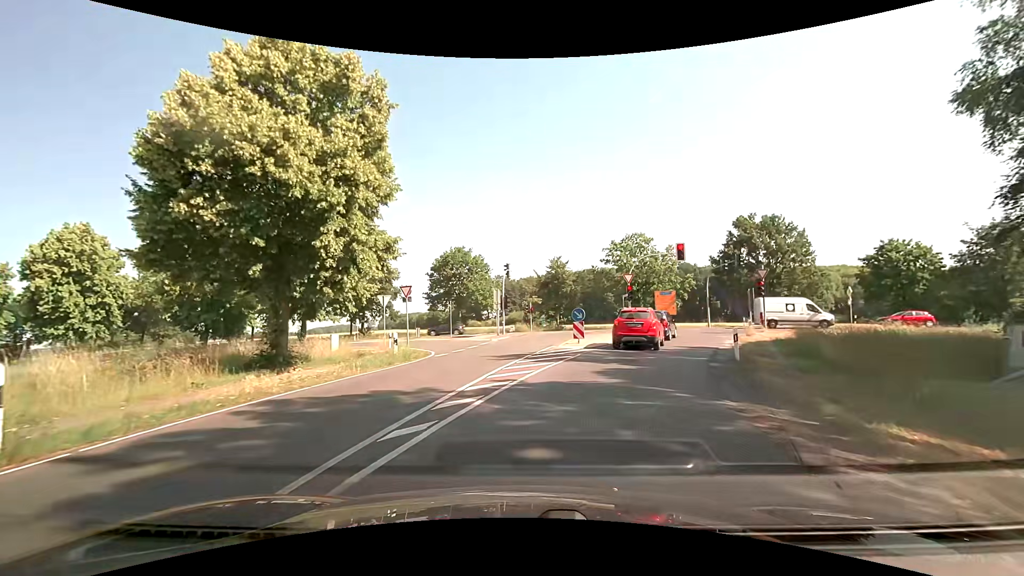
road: secondary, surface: asphalt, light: Day
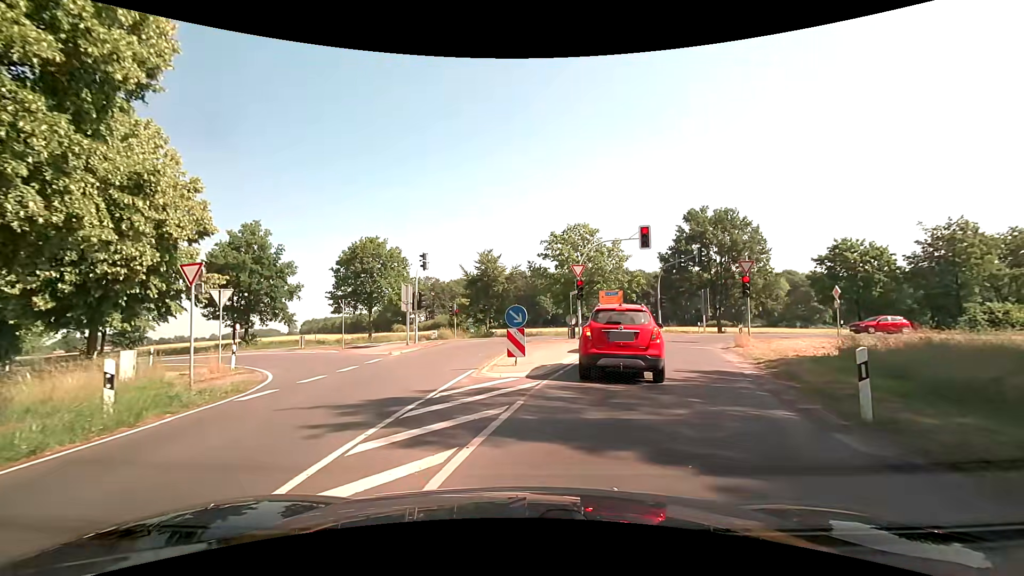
(+0.6, +9.0) m; +8°
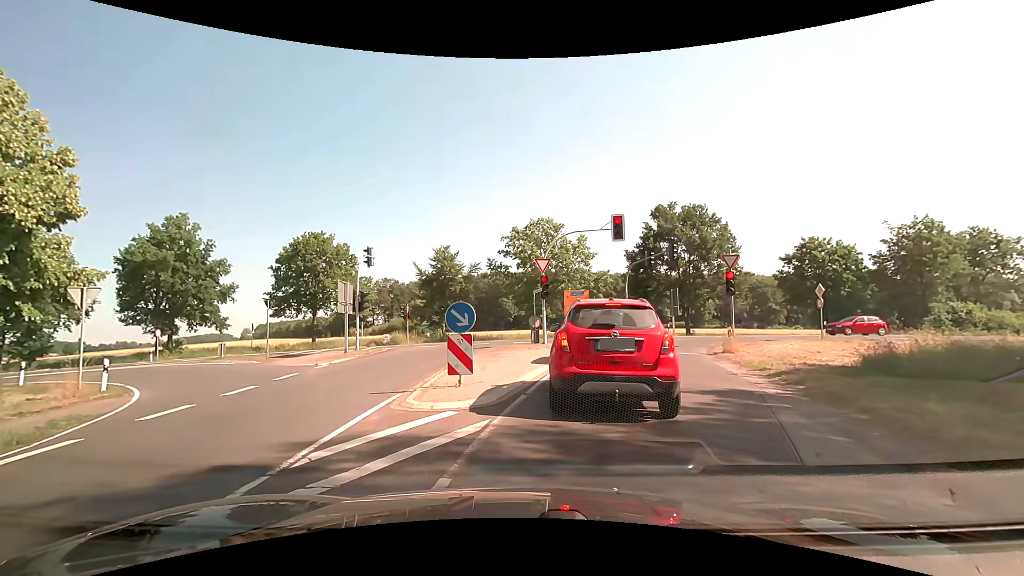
(+0.1, +3.5) m; +5°
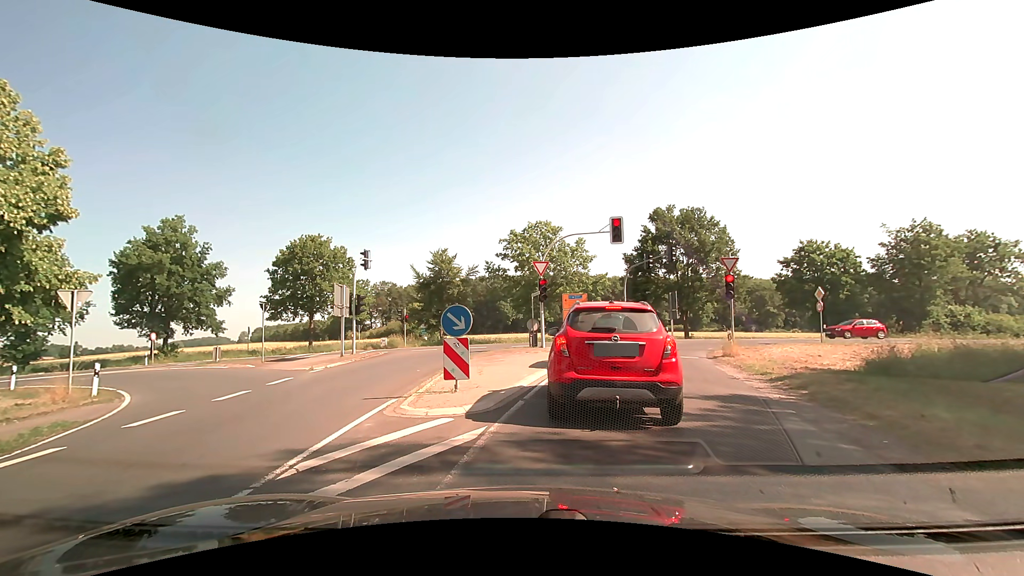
(0.0, +0.3) m; 0°
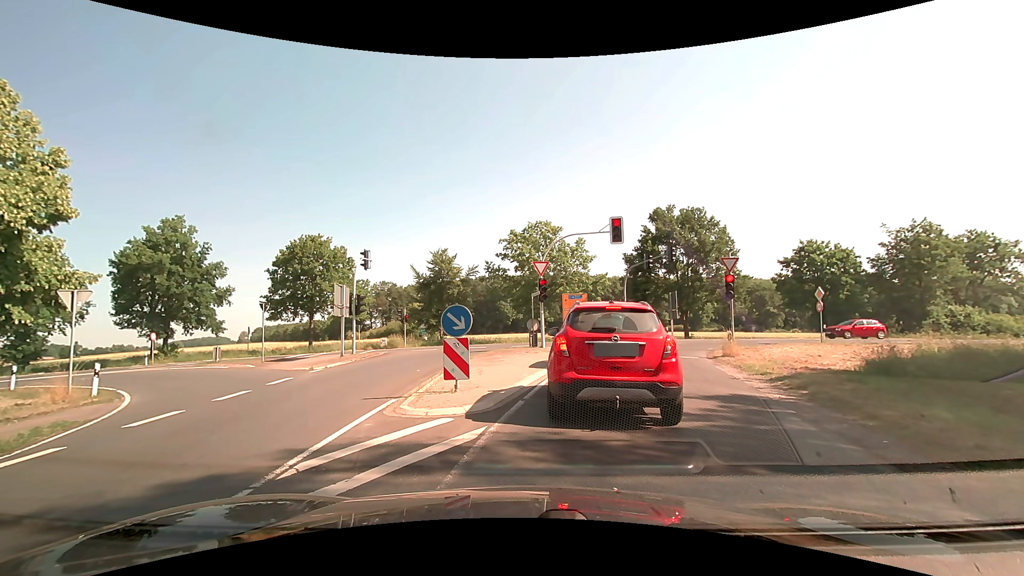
(0.0, 0.0) m; 0°
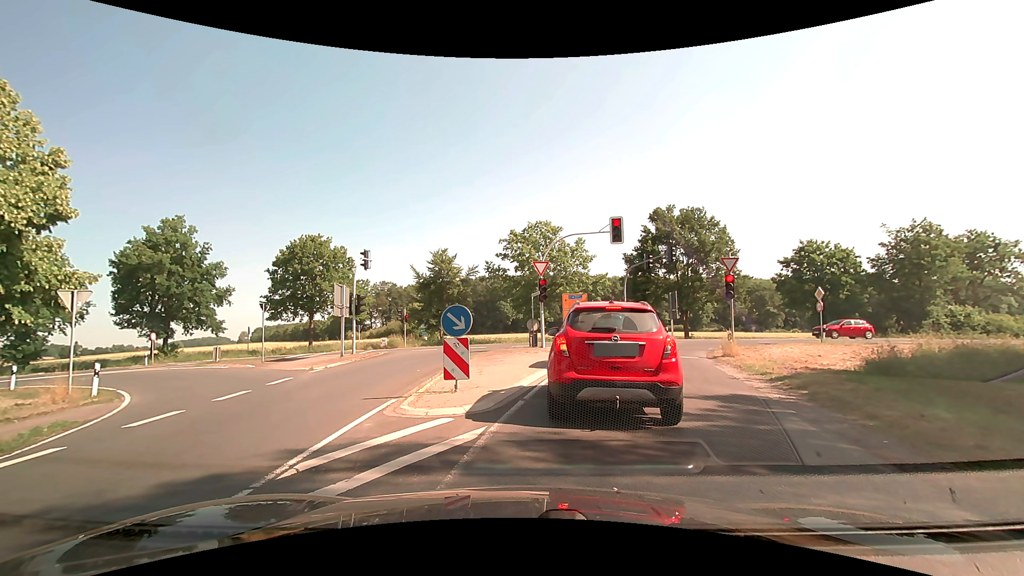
(0.0, 0.0) m; 0°
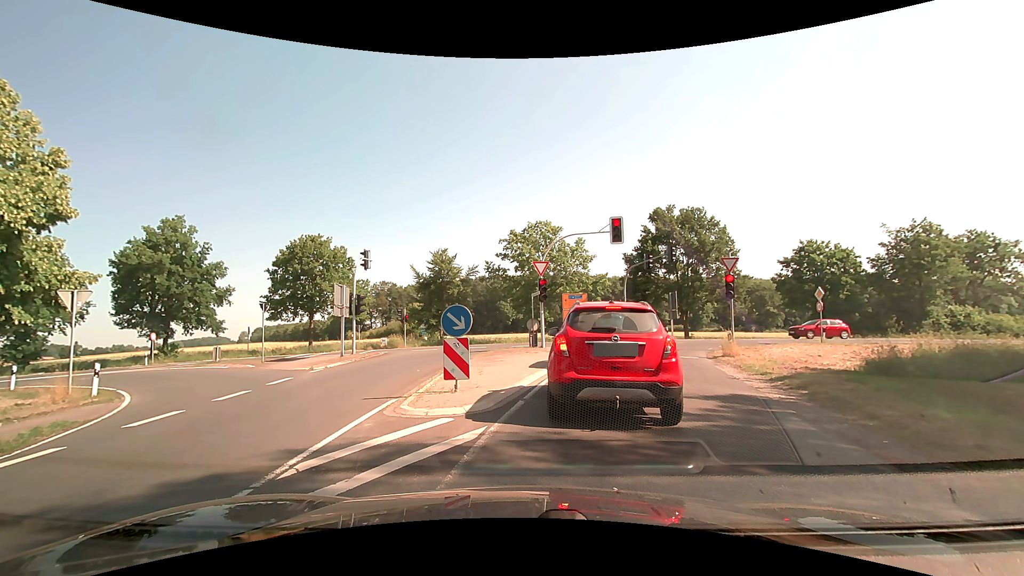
(0.0, 0.0) m; 0°
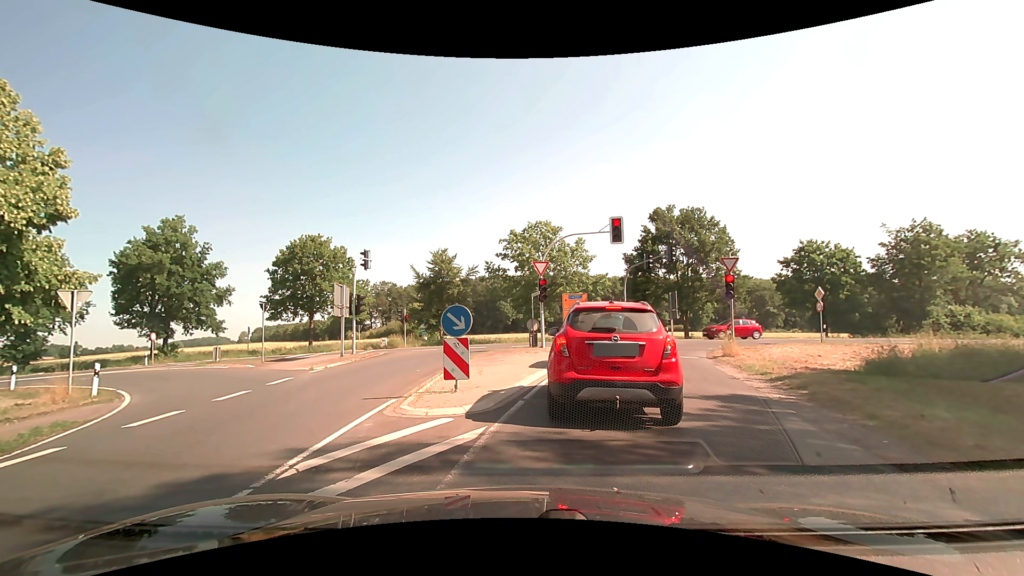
(0.0, 0.0) m; 0°
